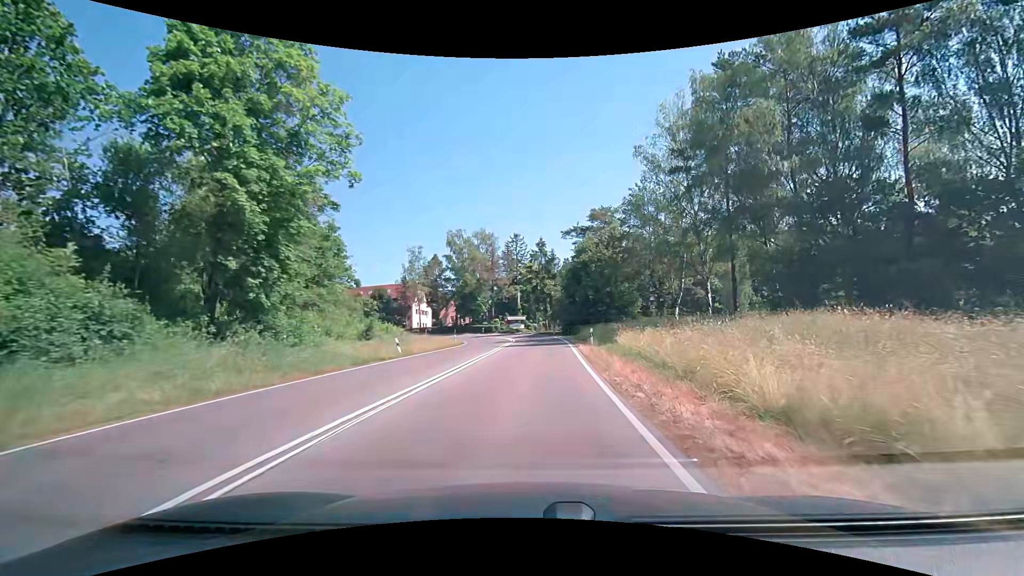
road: secondary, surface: asphalt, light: Day
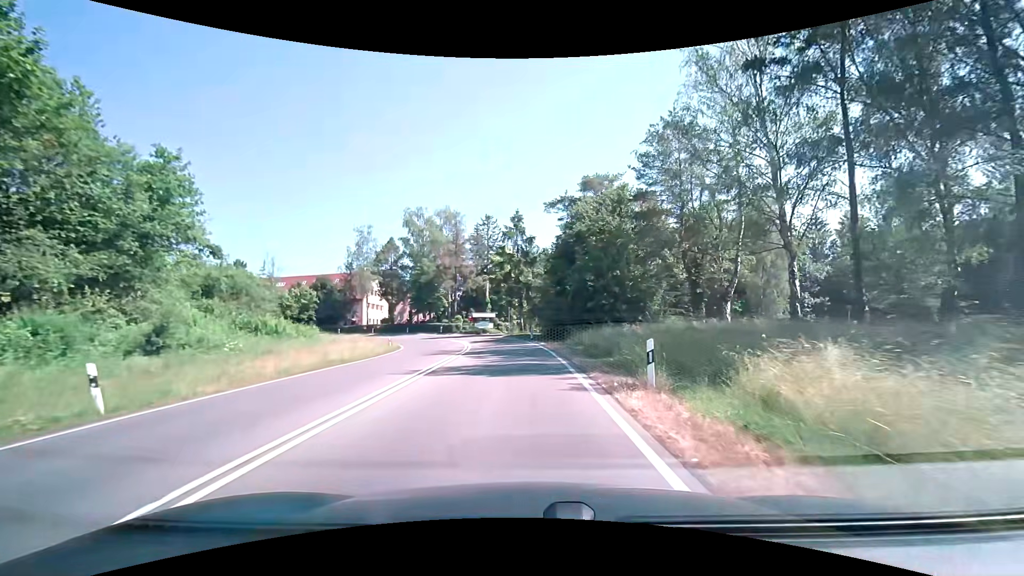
(+0.5, +18.0) m; +2°
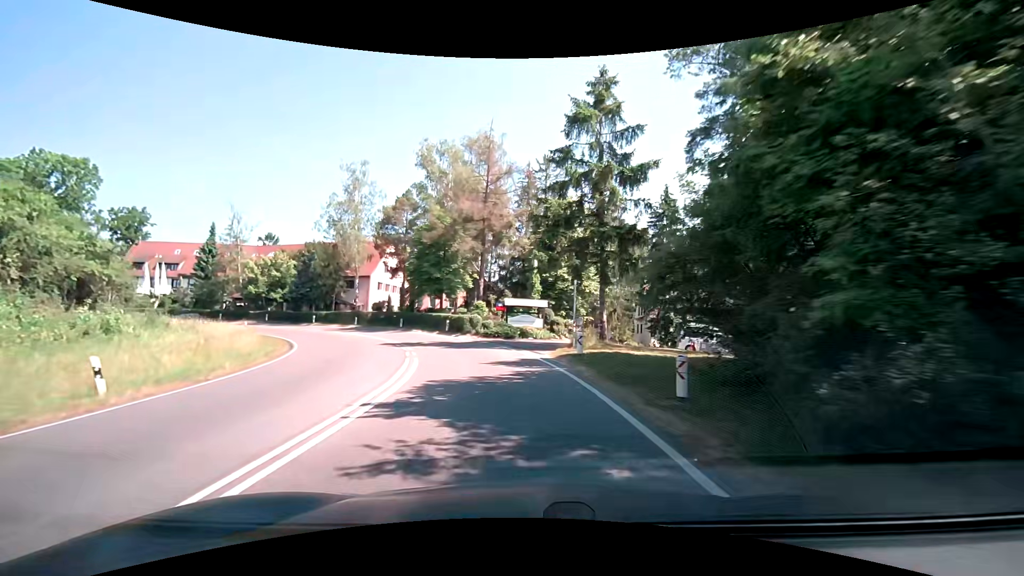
(-0.9, +31.8) m; -7°
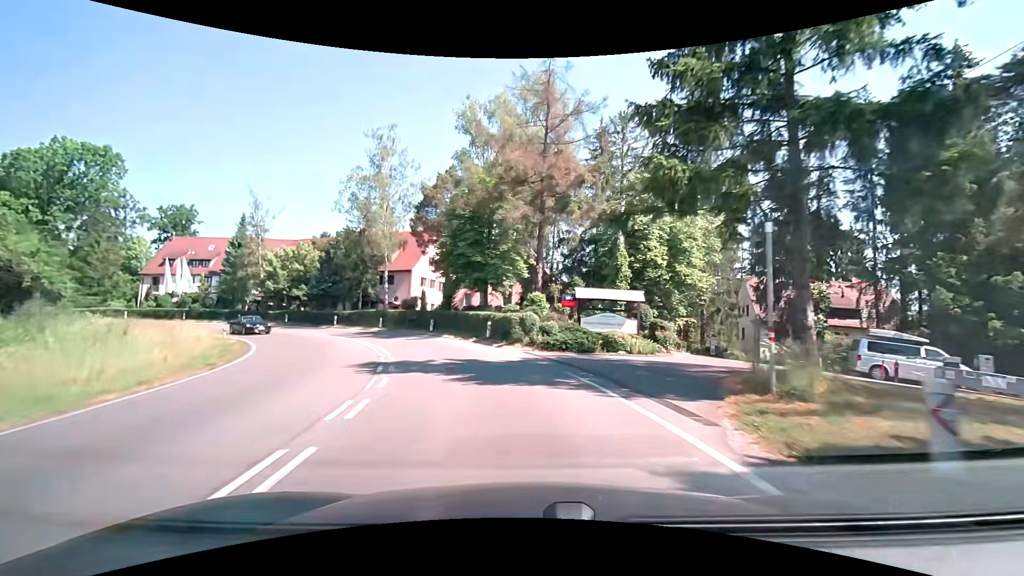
(-0.8, +12.6) m; -8°
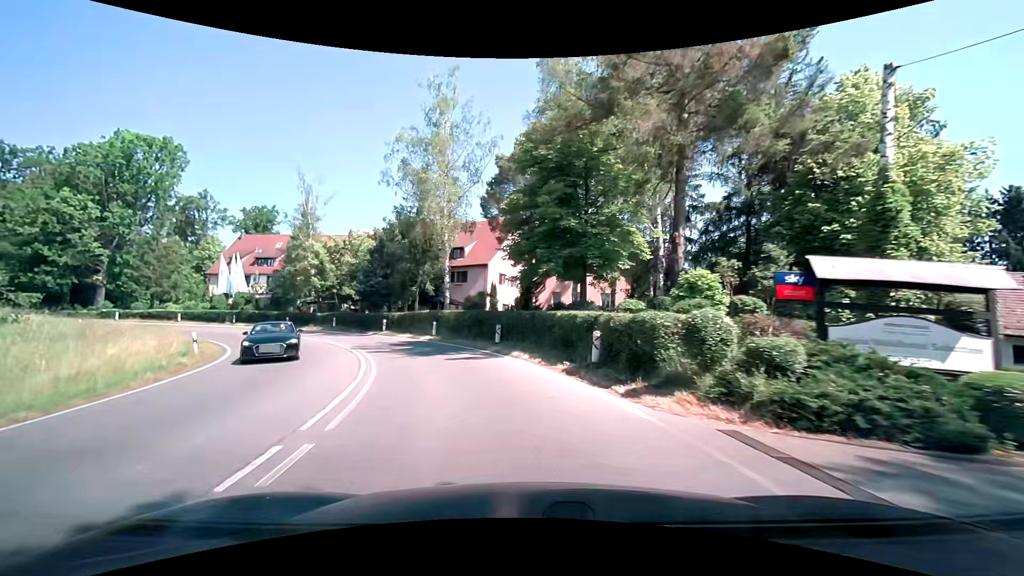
(-1.0, +12.3) m; -10°
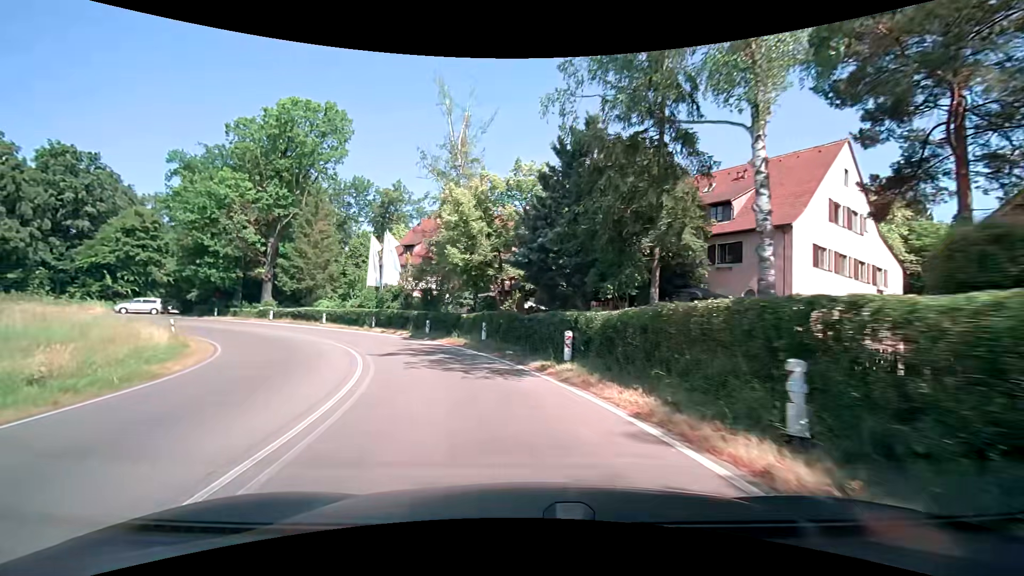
(-4.7, +22.6) m; -24°
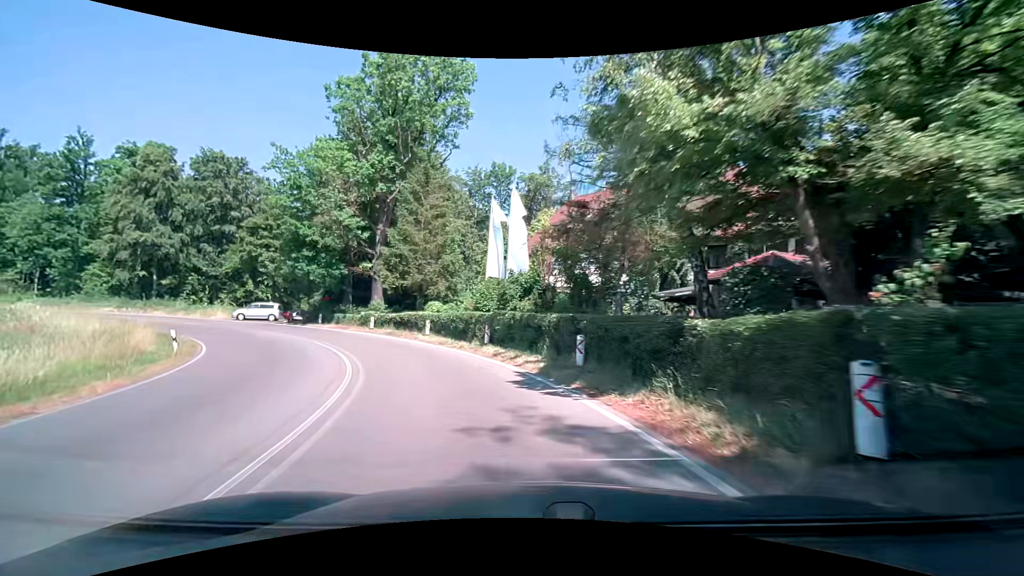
(-2.7, +16.3) m; -18°
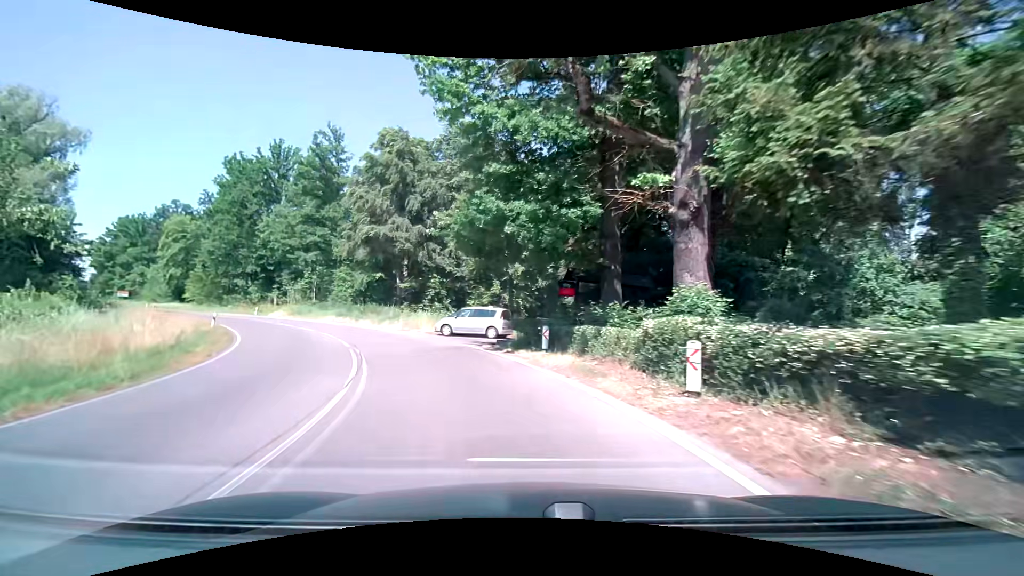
(-7.7, +26.1) m; -33°
(-1, +10) (-4, +20) (-8, +29) (-14, +37) (-20, +45) (-27, +52) (-35, +58) (-42, +65) (-50, +71) (-58, +77) m
